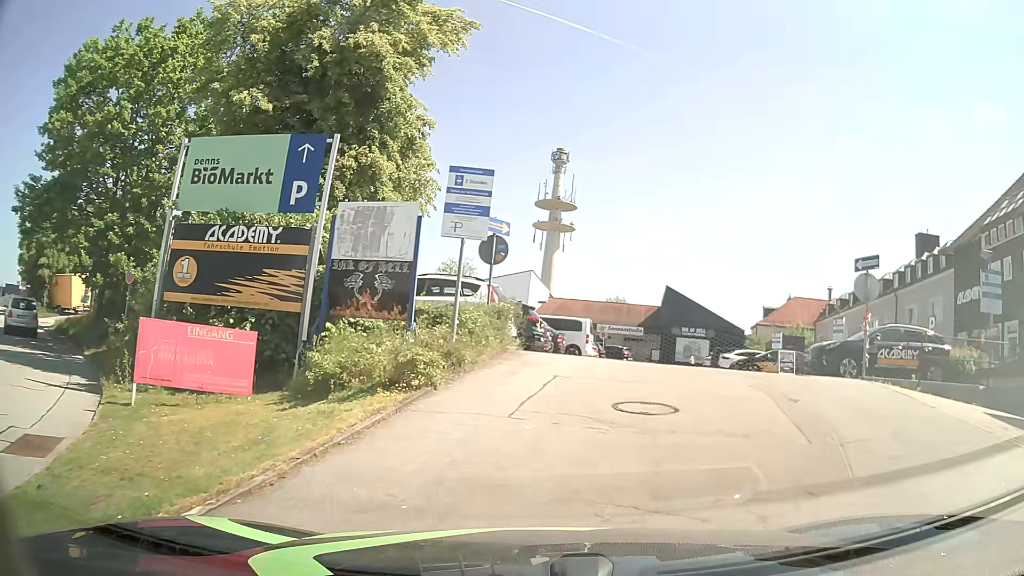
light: Day
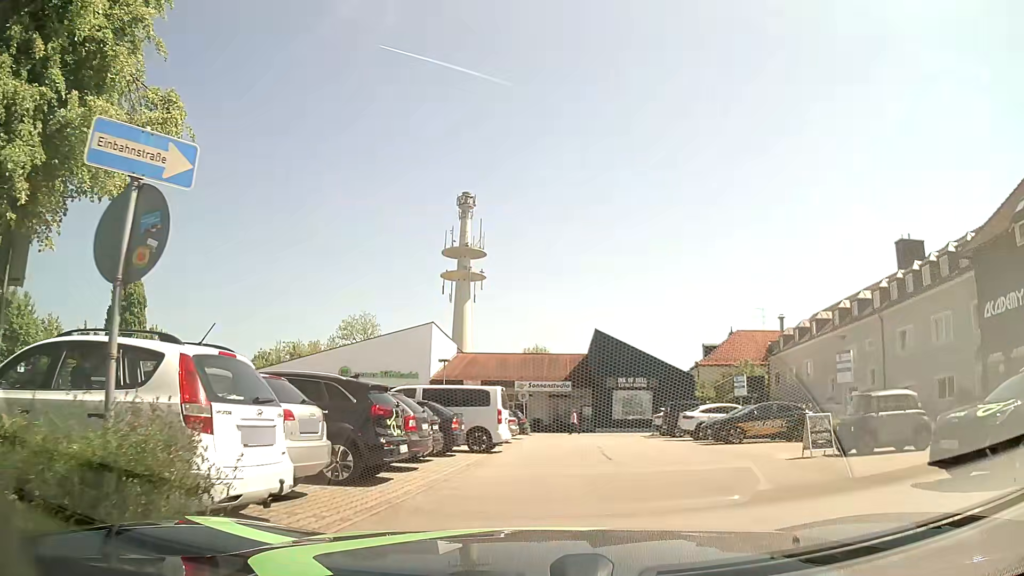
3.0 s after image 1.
(+0.5, +9.8) m; +8°
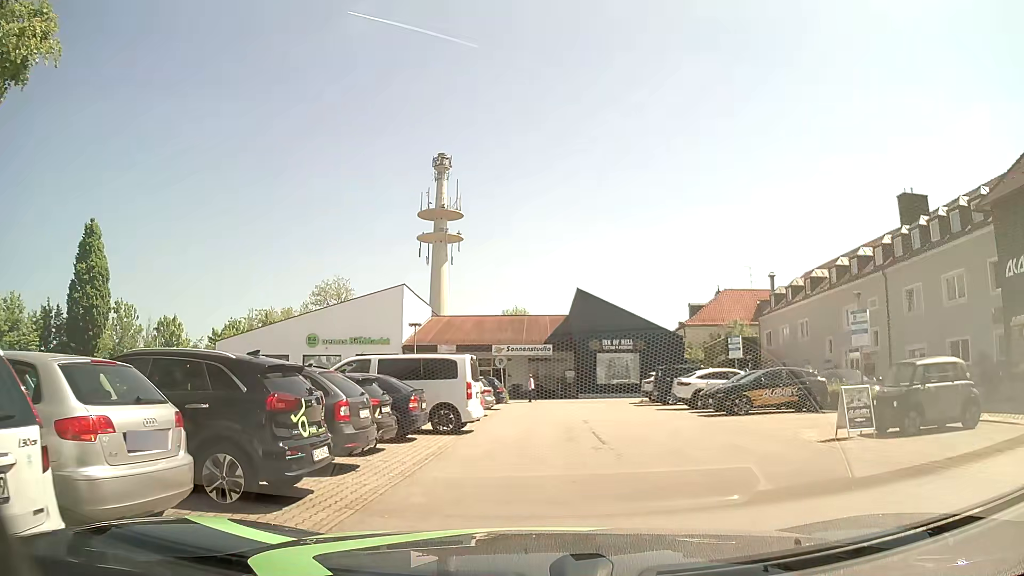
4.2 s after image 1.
(-0.1, +2.9) m; 0°
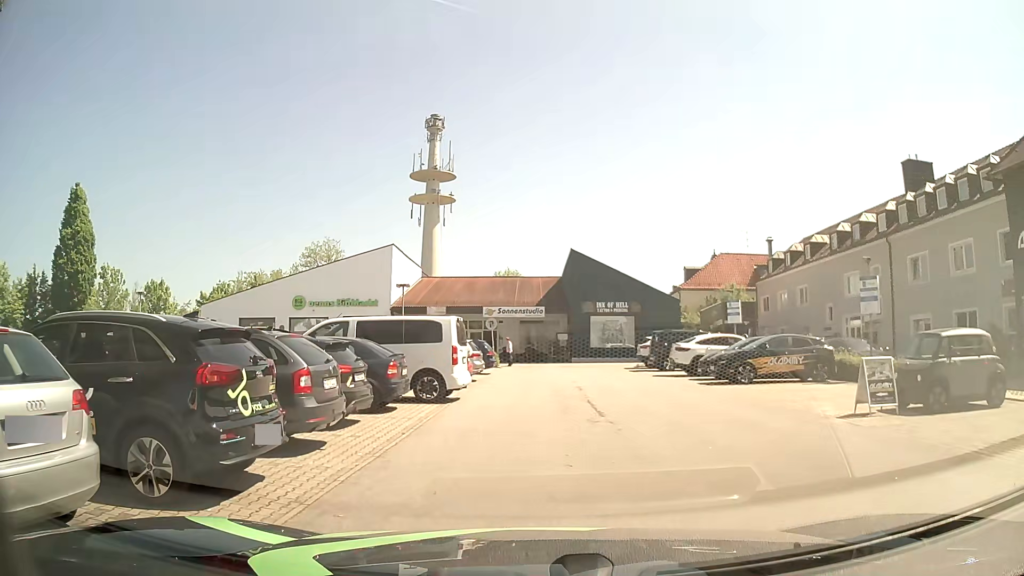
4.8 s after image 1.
(0.0, +1.2) m; +1°
